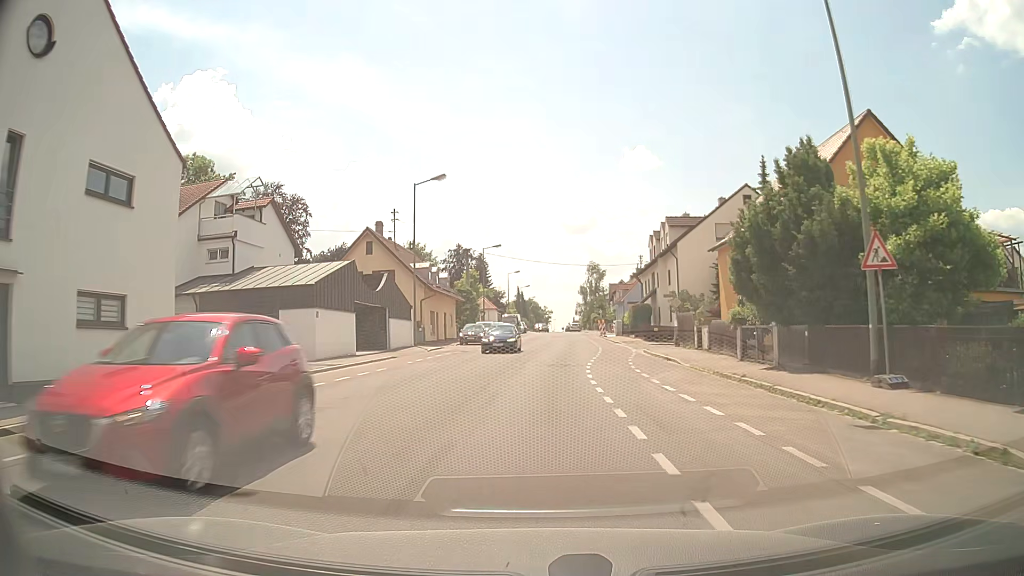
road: tertiary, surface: asphalt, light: Day
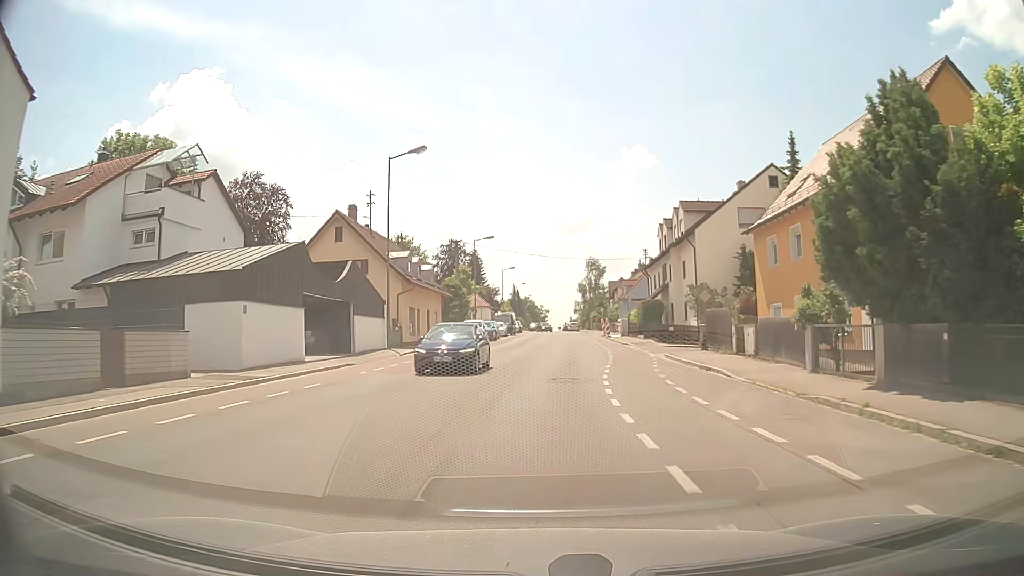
(0.0, +6.7) m; 0°
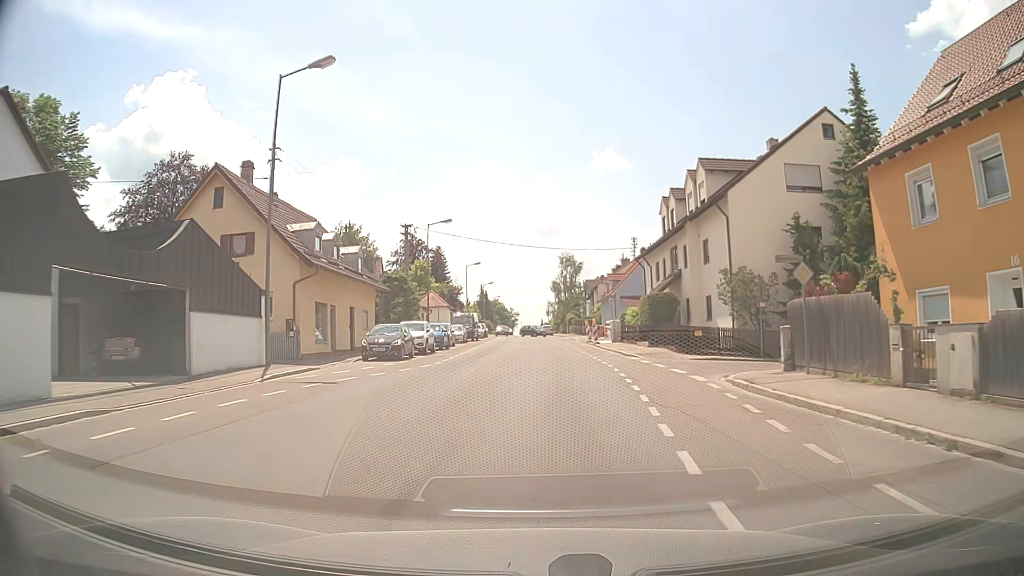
(+0.2, +13.3) m; +2°
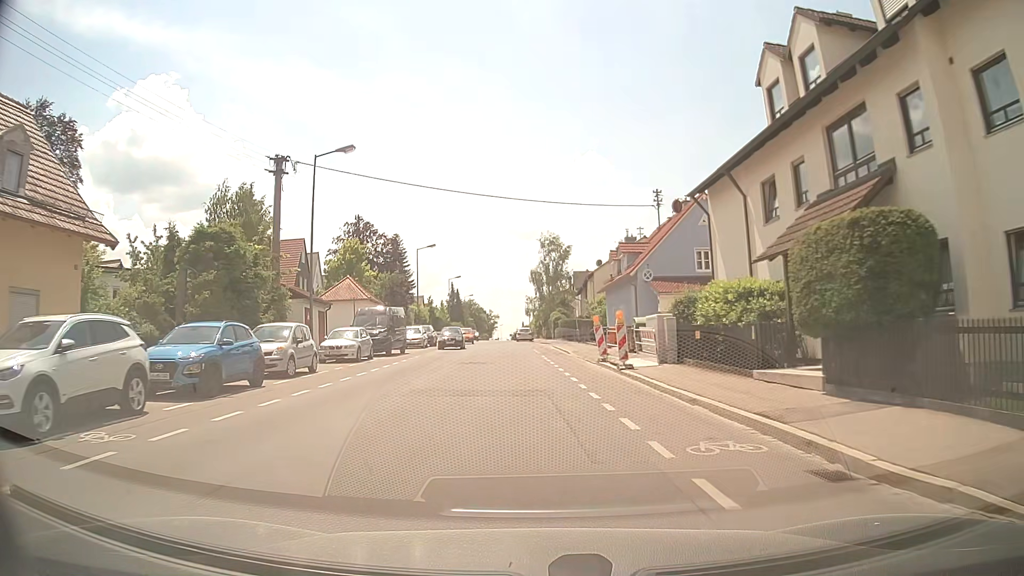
(+0.9, +25.3) m; +2°
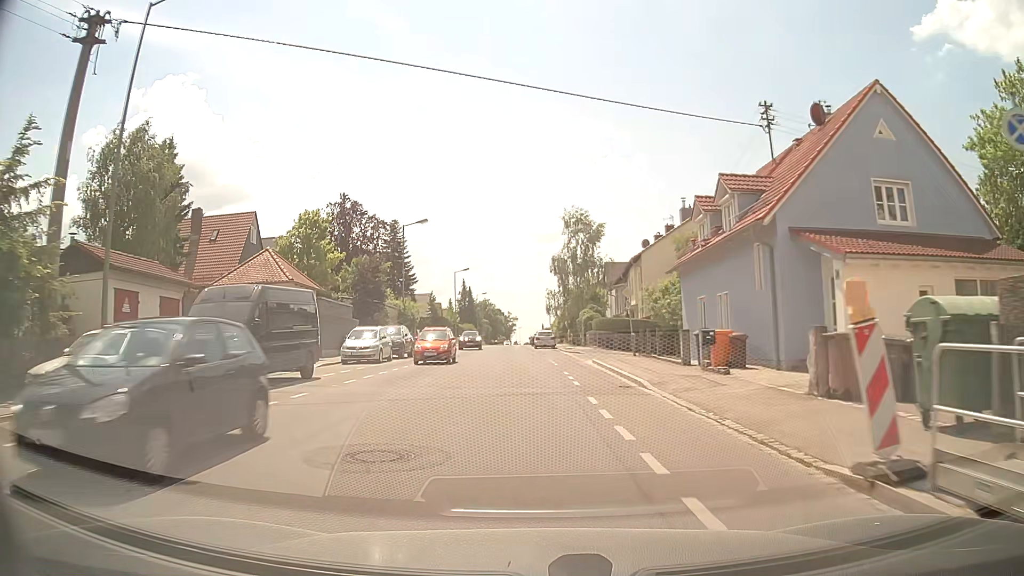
(-0.3, +18.6) m; -1°
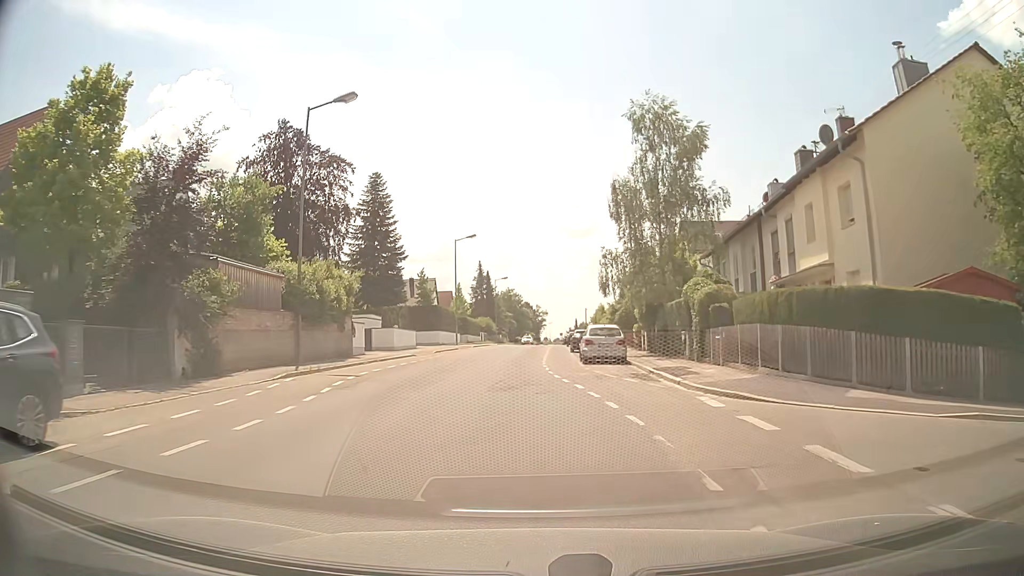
(-0.7, +30.6) m; -3°
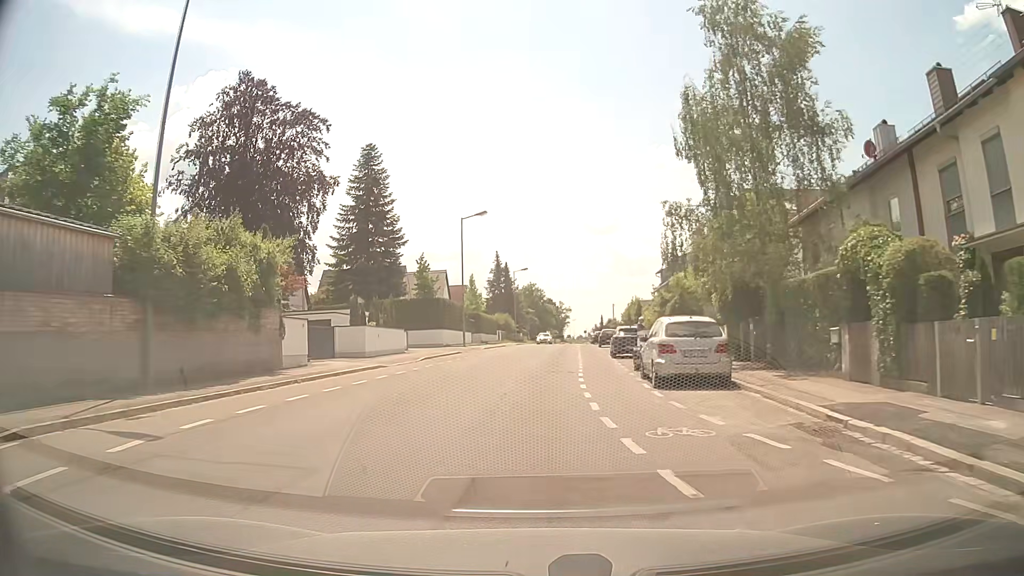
(-0.1, +12.2) m; -2°
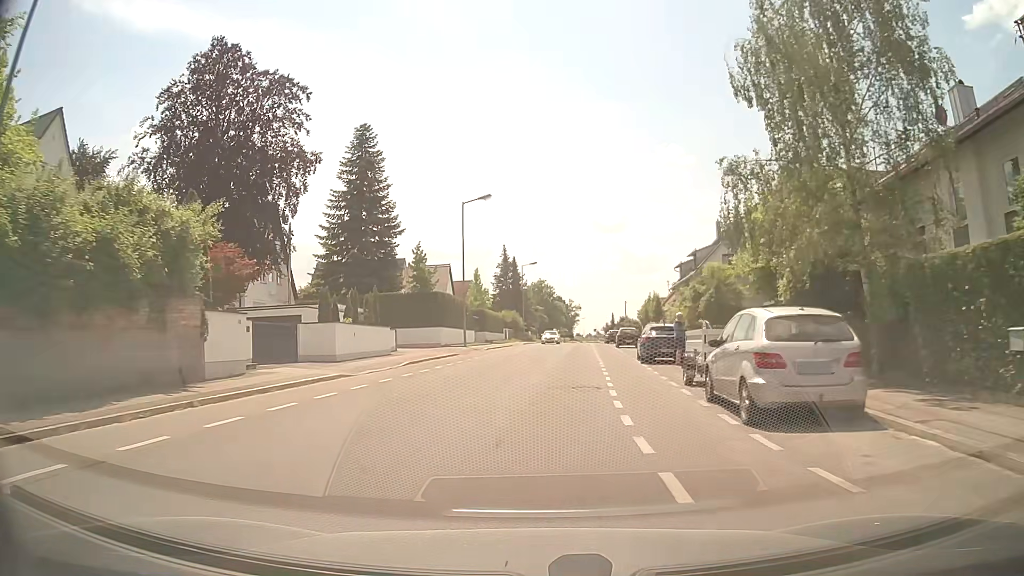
(0.0, +6.1) m; -1°
(0, +10) (+1, +20) (+1, +30) (+2, +40) (+3, +50) (+4, +60) (+4, +70) (+5, +80) (+6, +90) (+7, +100) m
